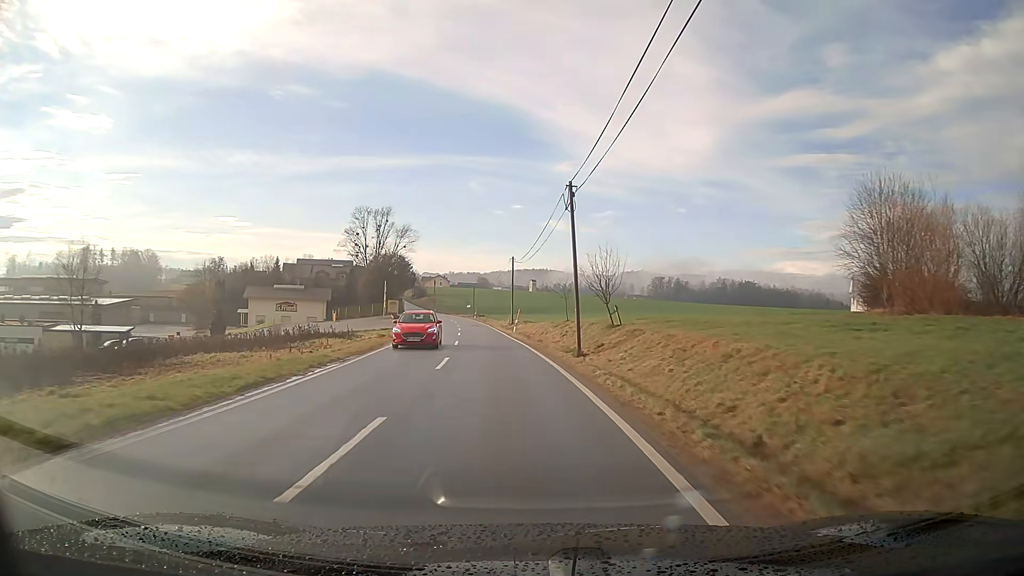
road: tertiary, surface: asphalt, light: Day
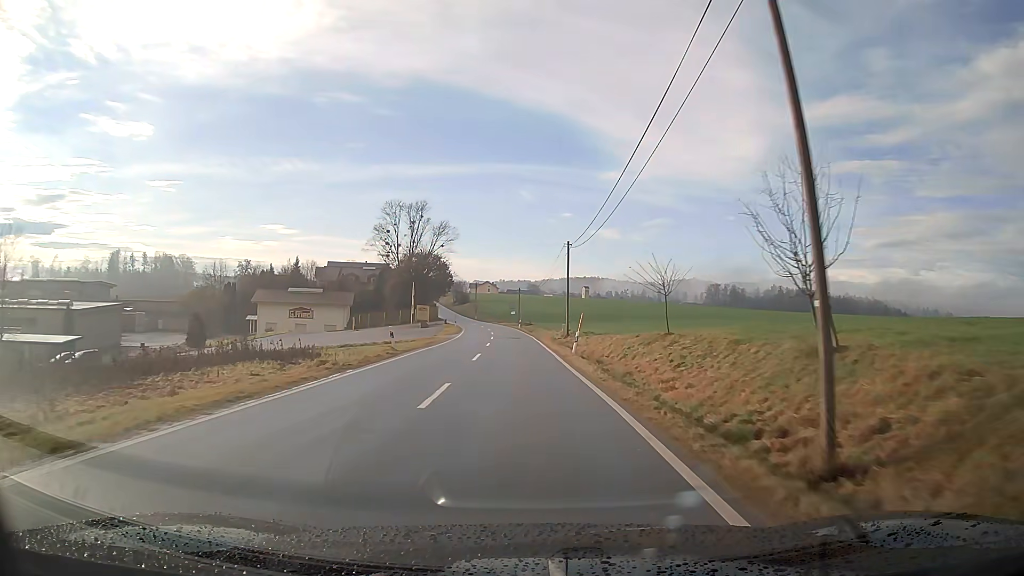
(-0.6, +18.8) m; -4°
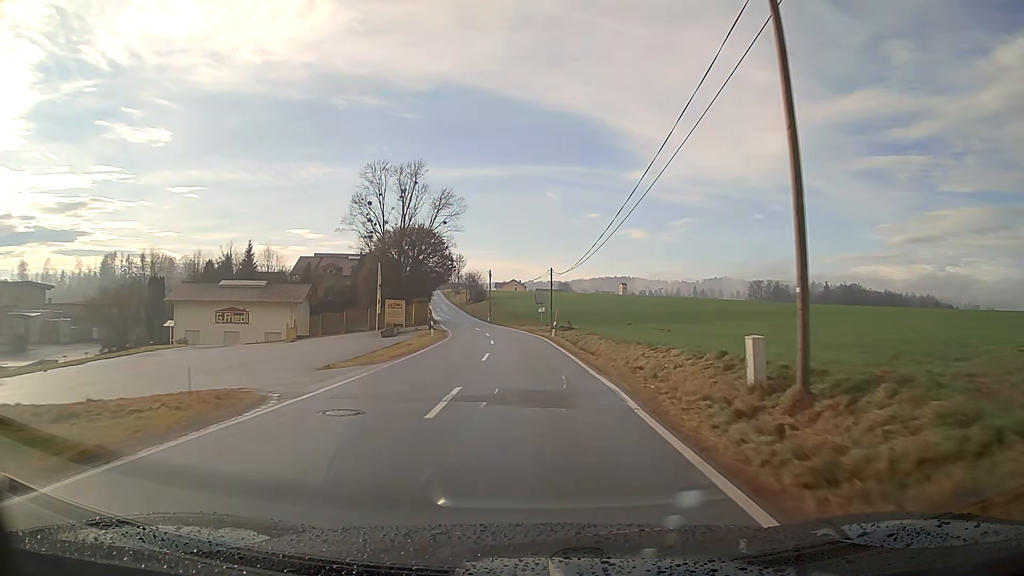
(-0.7, +37.1) m; -2°
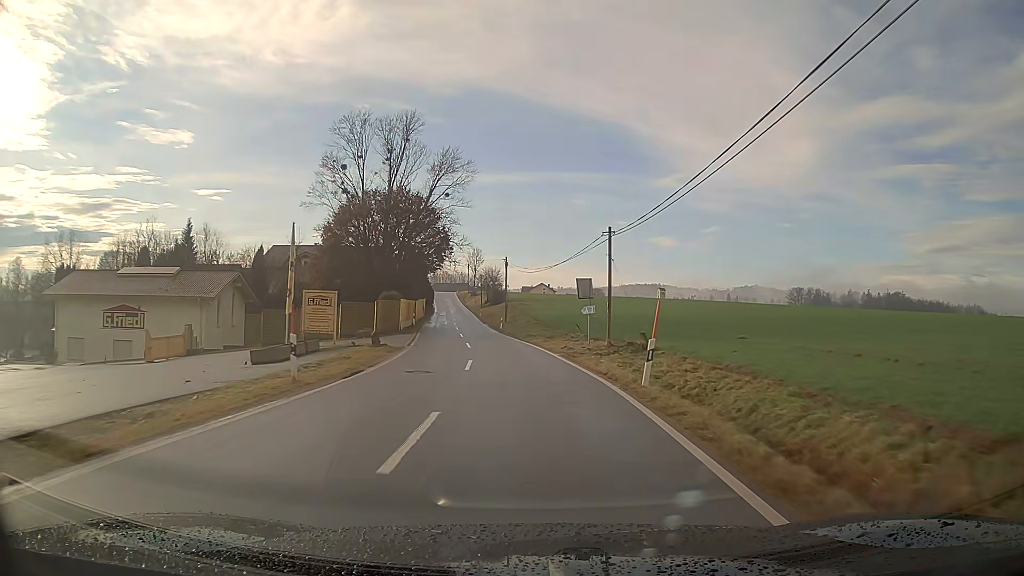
(-0.5, +27.5) m; -3°
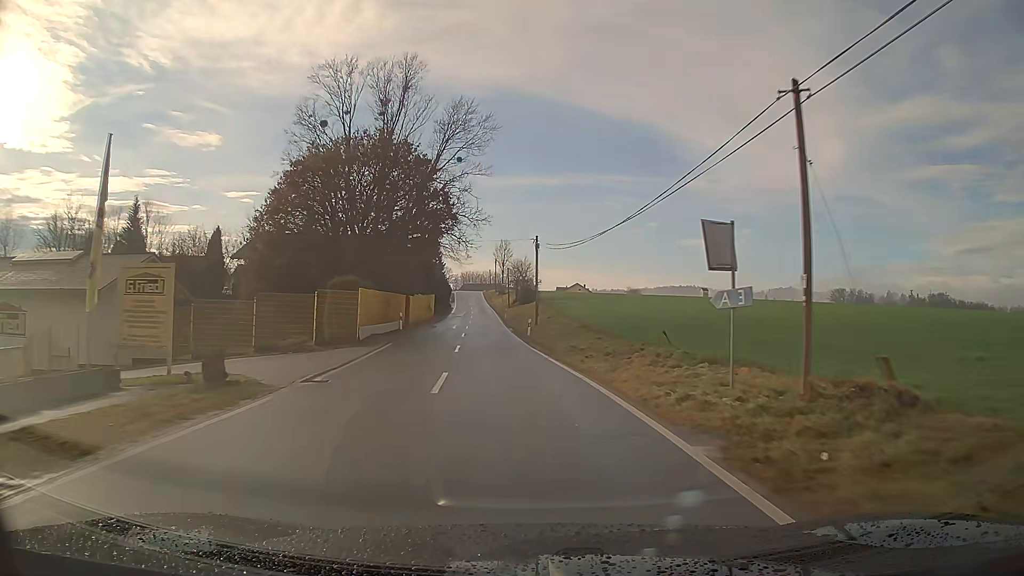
(-0.5, +18.2) m; -3°
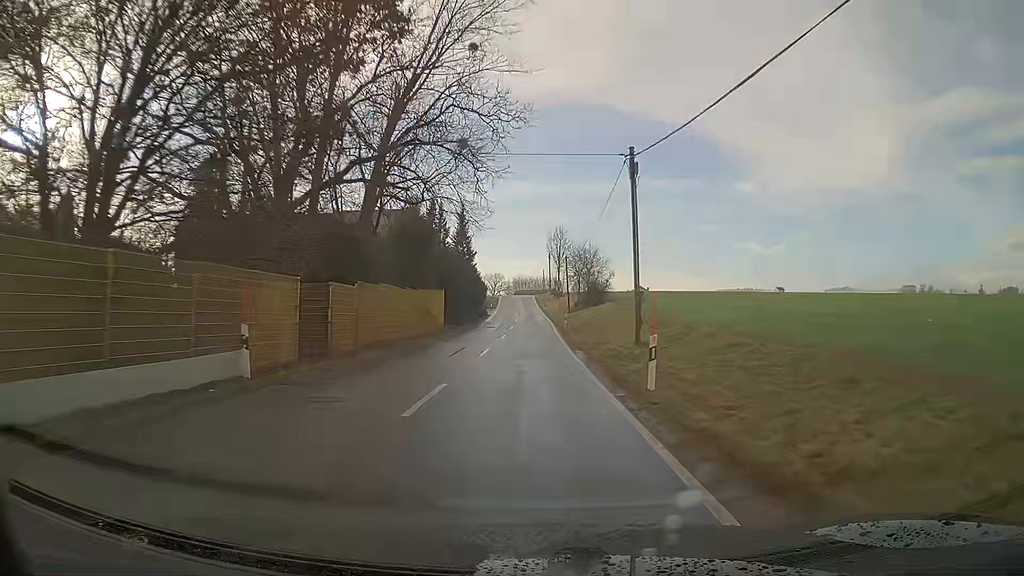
(-1.0, +27.2) m; -4°
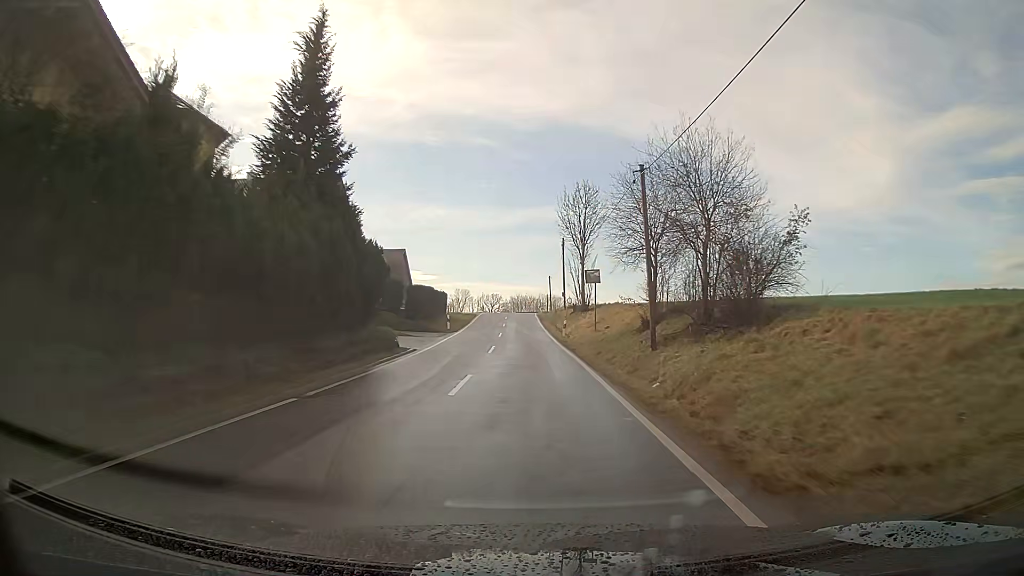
(-0.2, +45.0) m; 0°
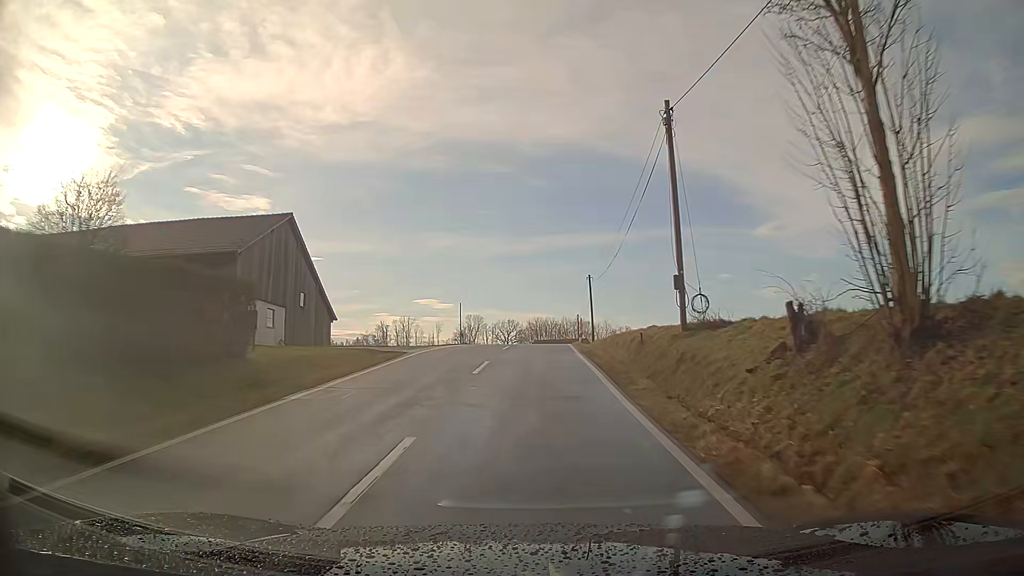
(-0.8, +44.4) m; -2°
